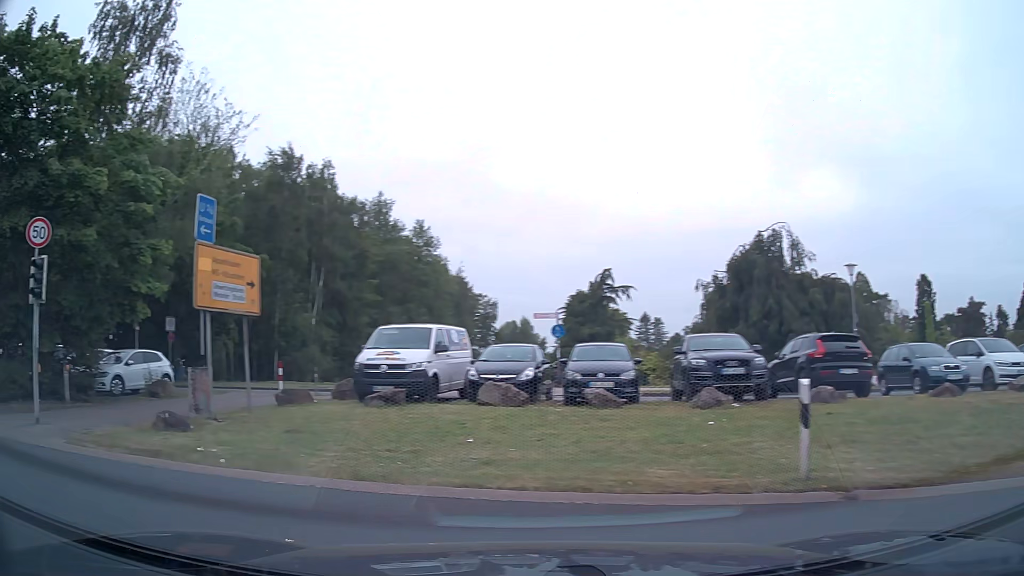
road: primary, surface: asphalt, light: Day
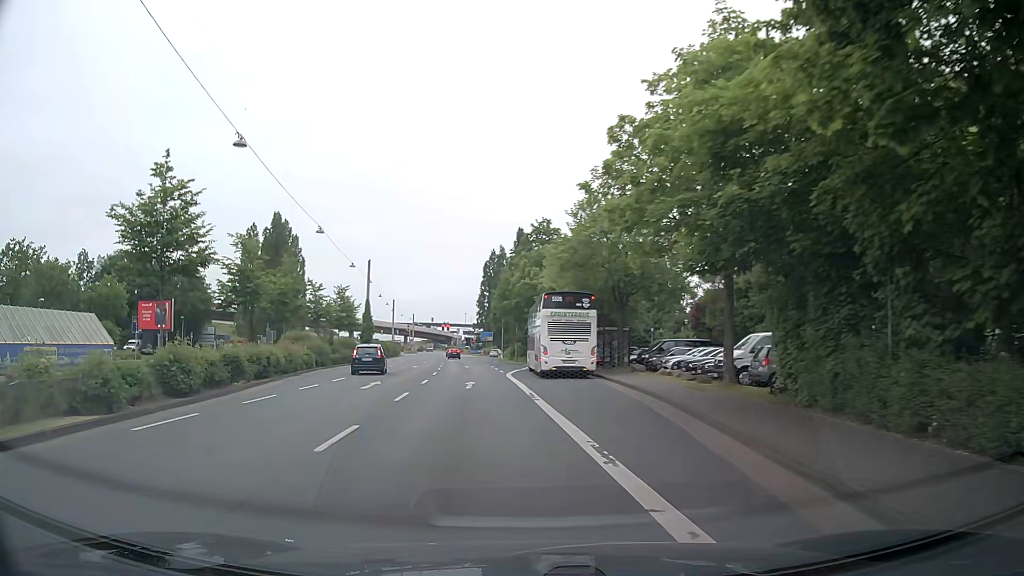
(-11.2, +9.2) m; -77°
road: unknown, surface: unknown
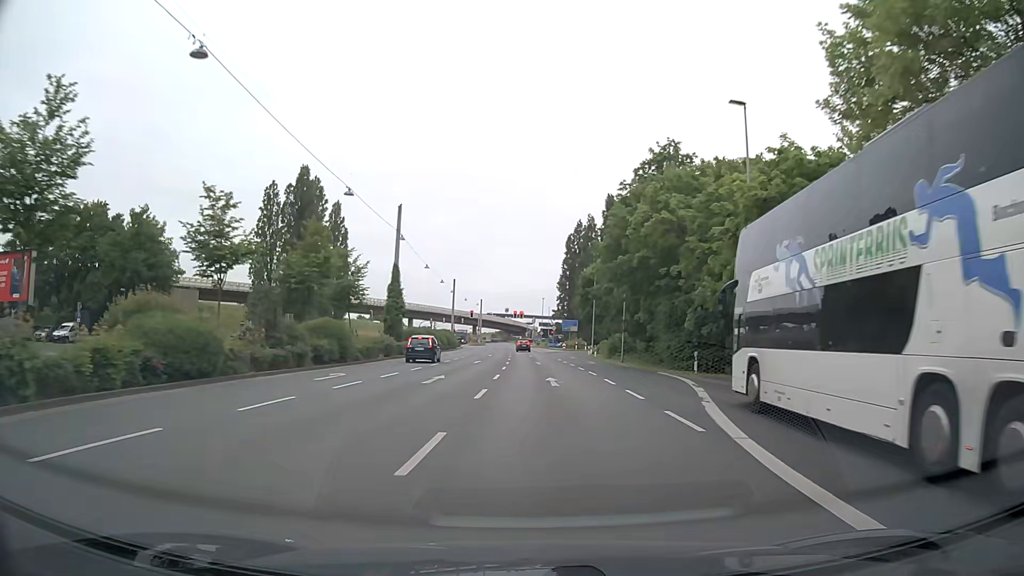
(-2.6, +29.6) m; -6°
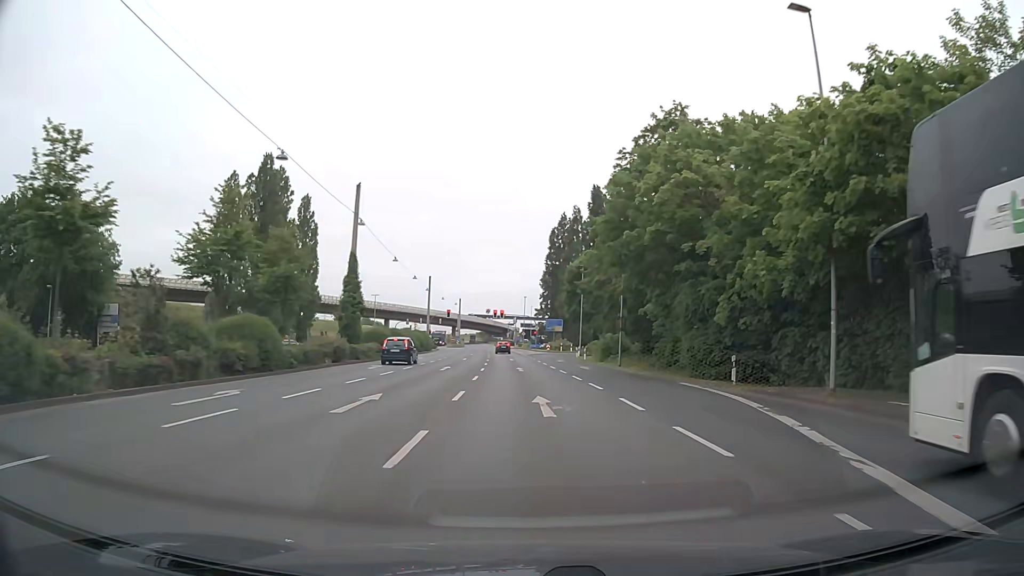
(+0.1, +8.3) m; +1°
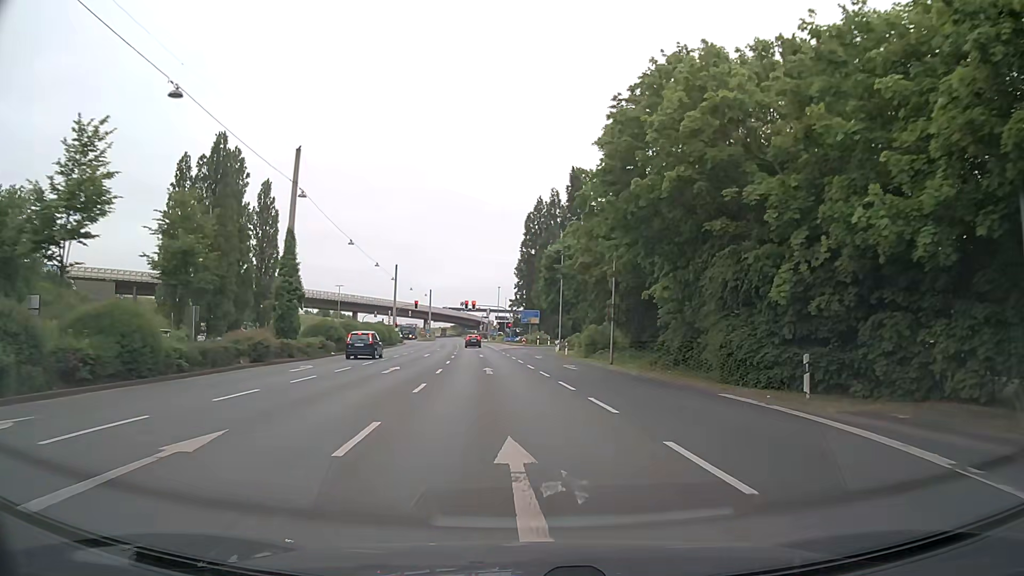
(+0.2, +8.1) m; +3°
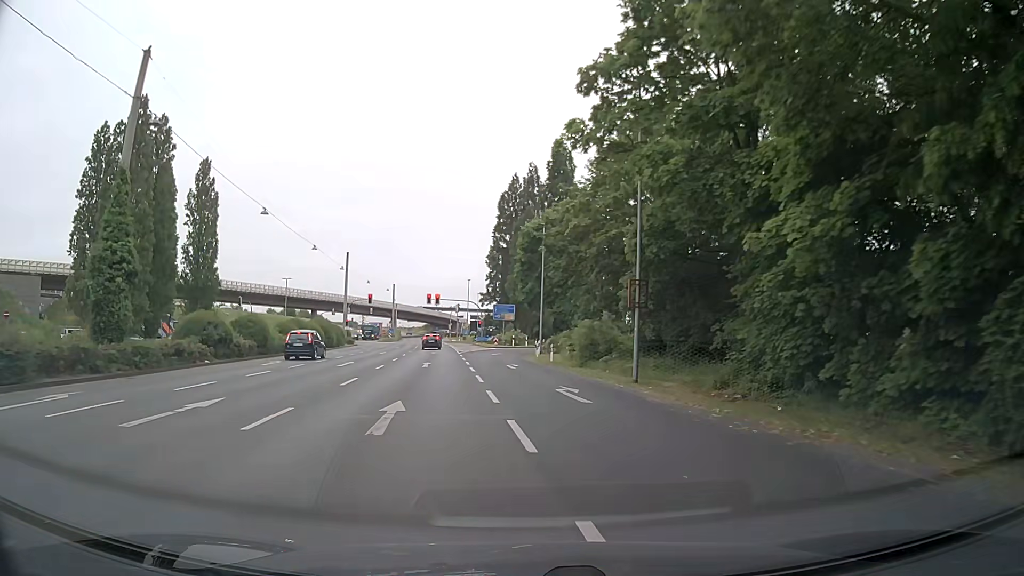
(+0.3, +15.8) m; +2°
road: primary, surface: asphalt
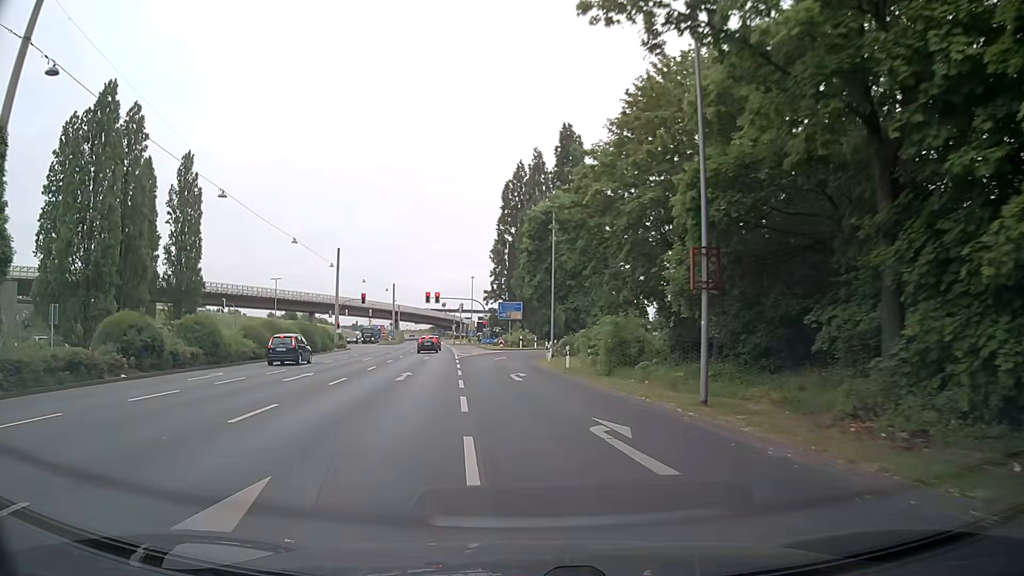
(0.0, +7.8) m; 0°
